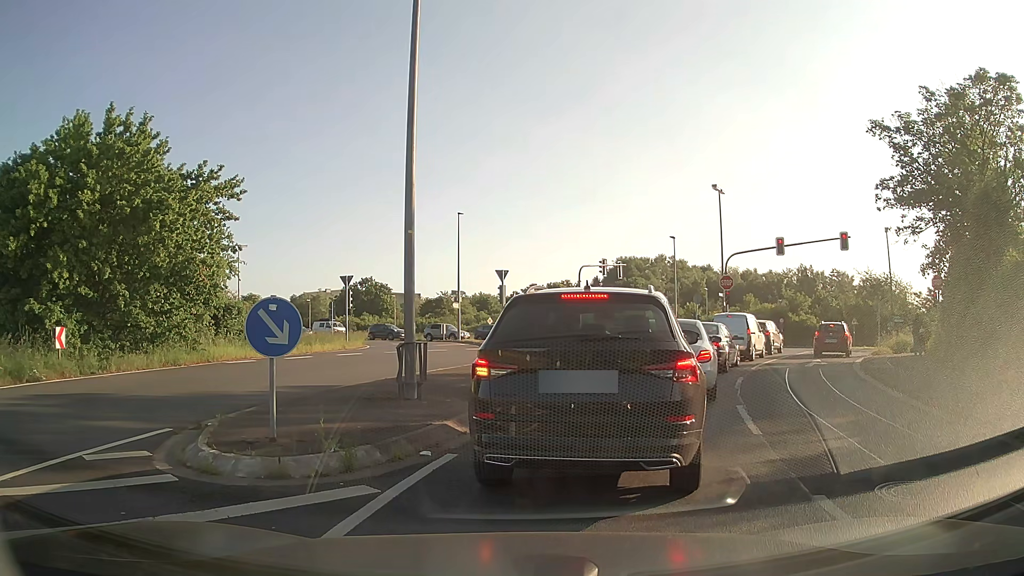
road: unclassified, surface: asphalt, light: Day
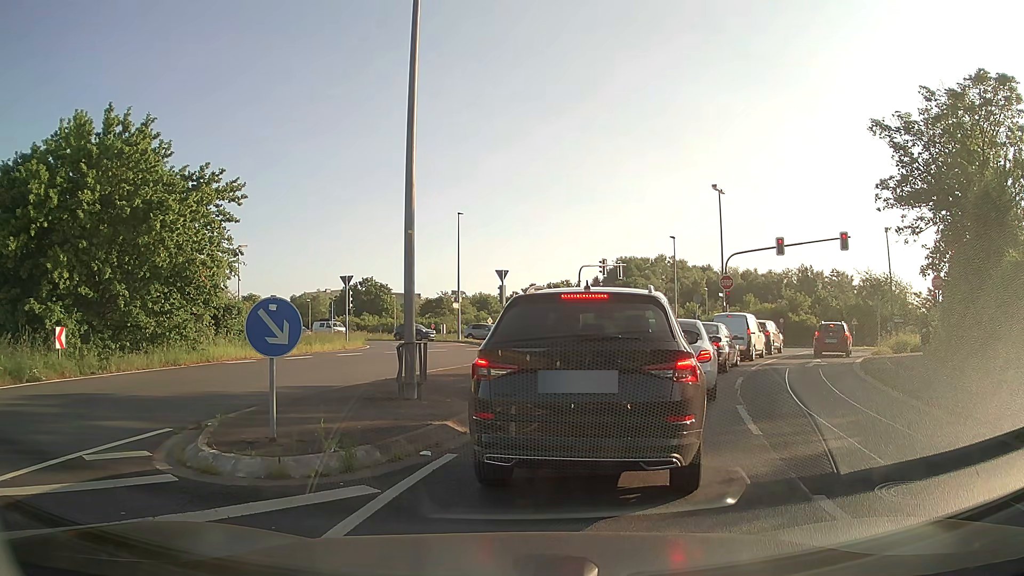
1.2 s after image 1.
(0.0, 0.0) m; 0°
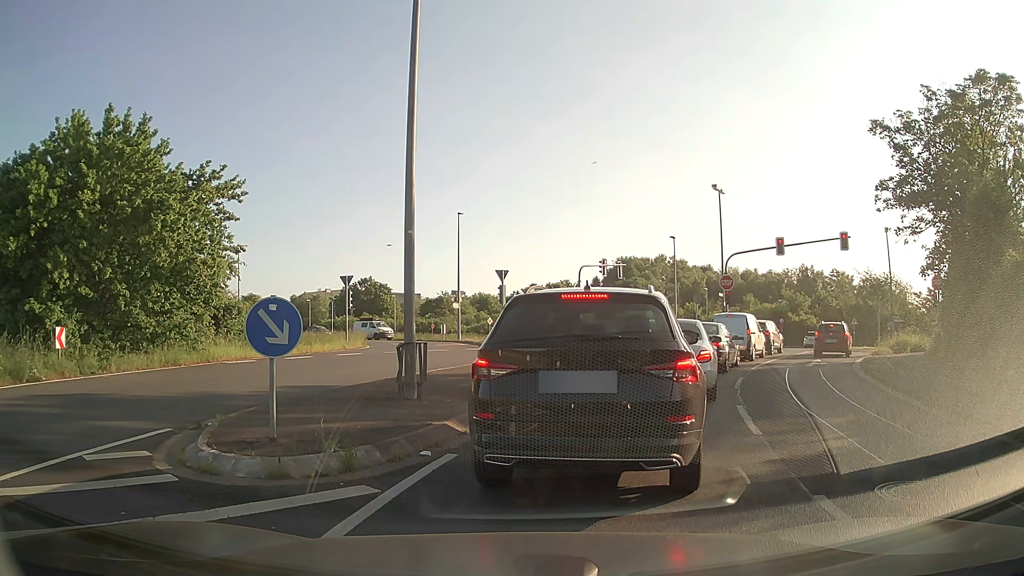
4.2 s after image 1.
(0.0, 0.0) m; 0°
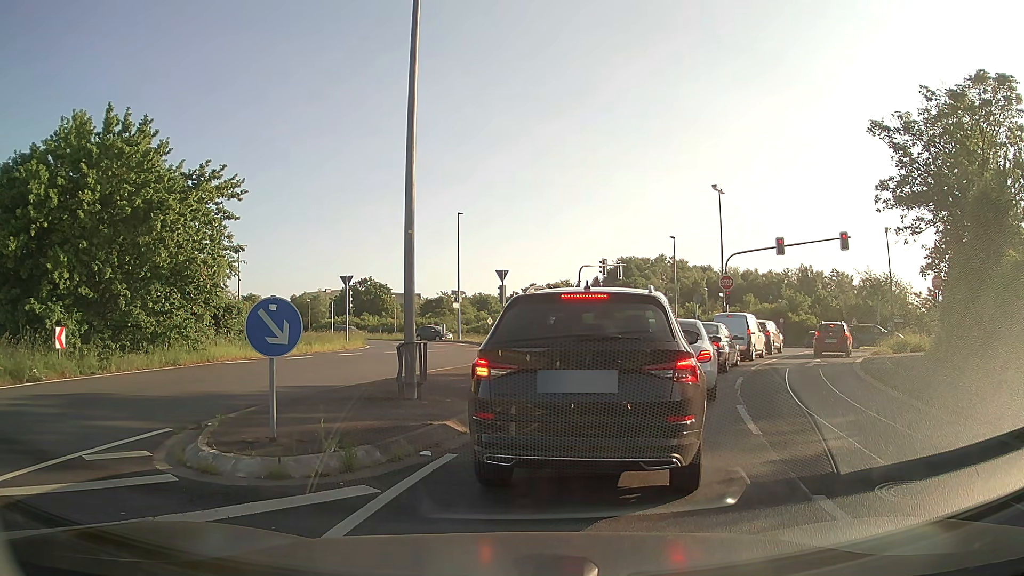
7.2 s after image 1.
(0.0, 0.0) m; 0°
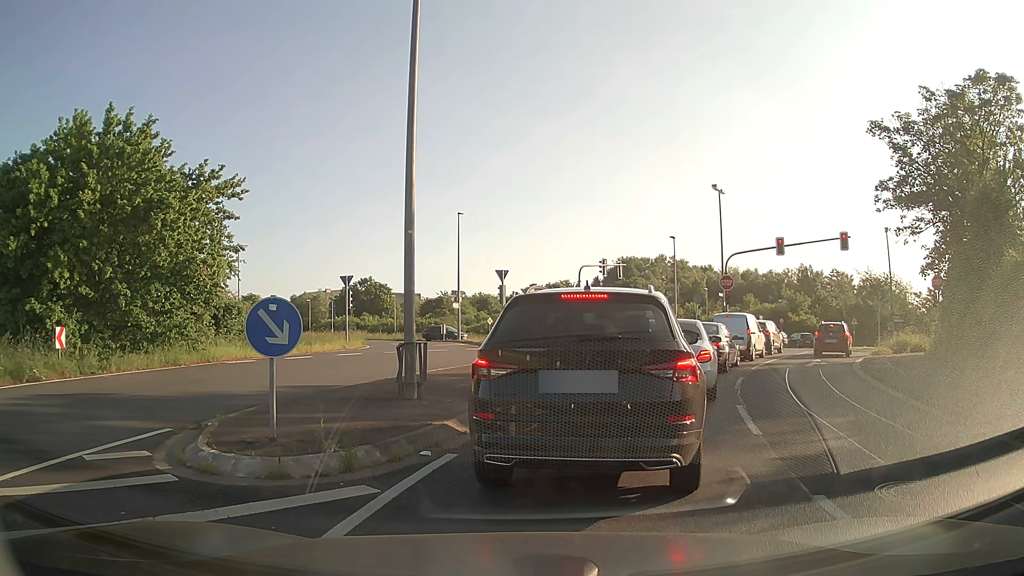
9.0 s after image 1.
(0.0, 0.0) m; 0°
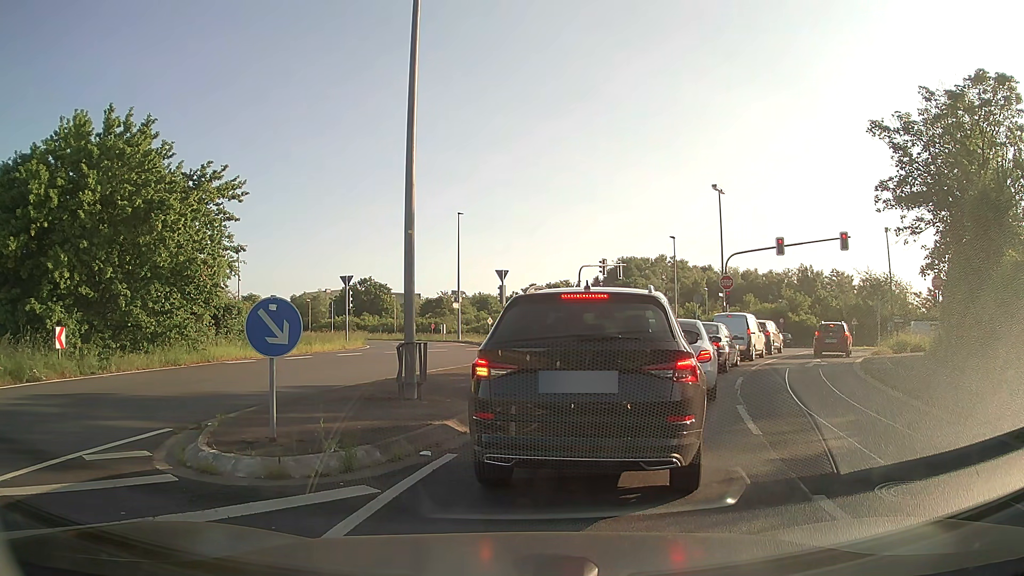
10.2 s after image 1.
(0.0, 0.0) m; 0°
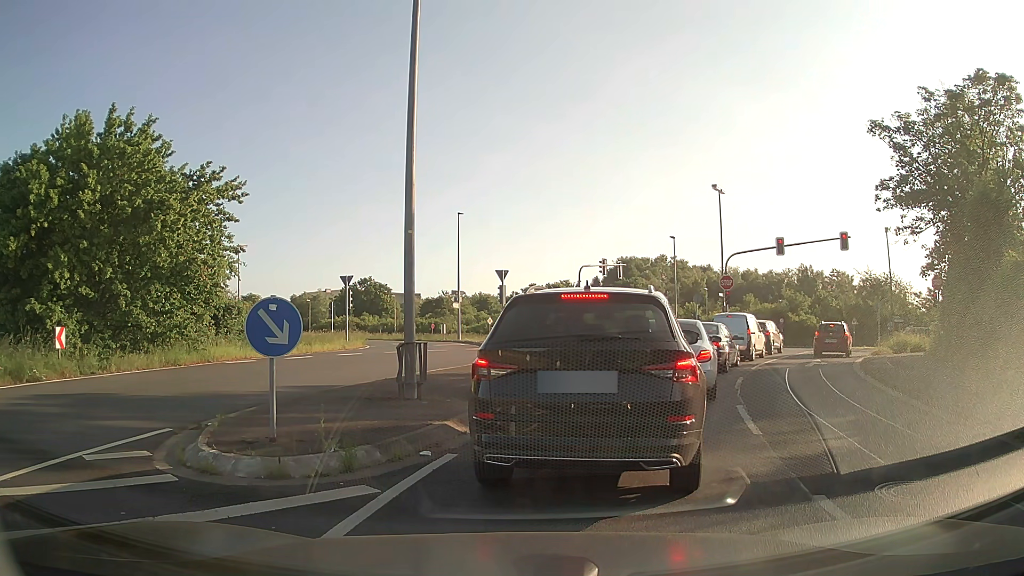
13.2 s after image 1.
(0.0, 0.0) m; 0°
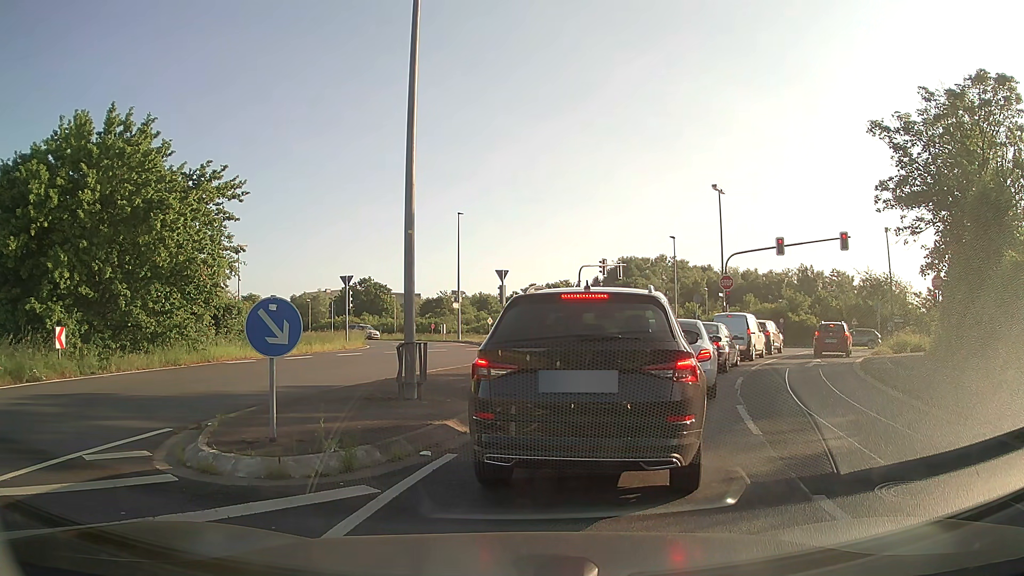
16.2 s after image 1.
(0.0, 0.0) m; 0°
